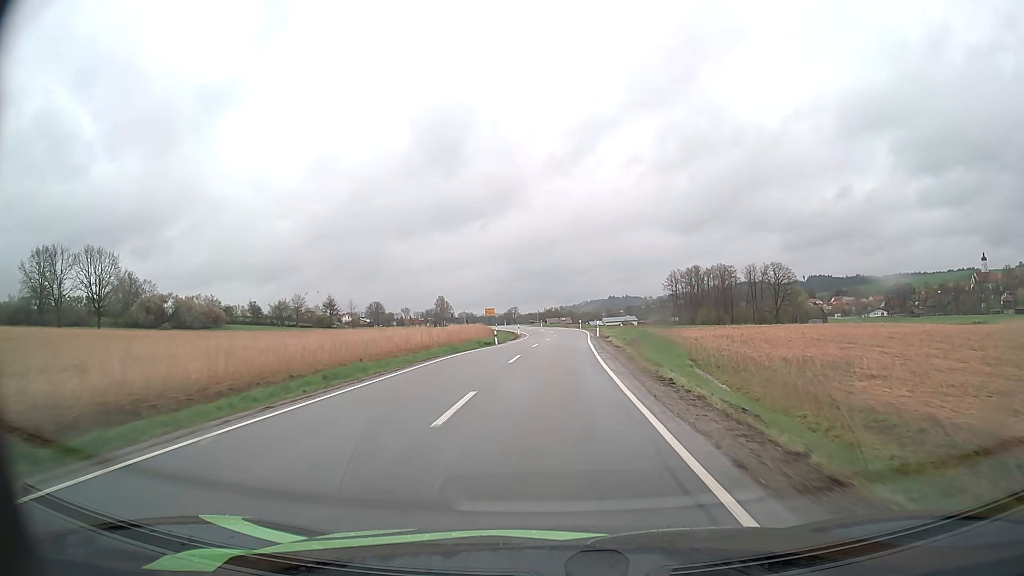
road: secondary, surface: asphalt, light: Day
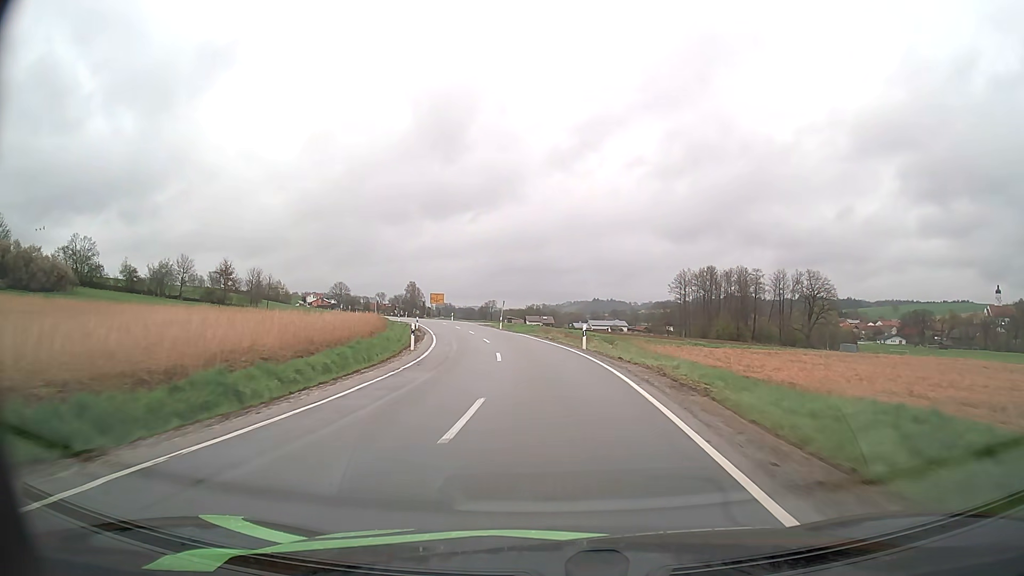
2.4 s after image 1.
(+1.2, +48.4) m; +1°
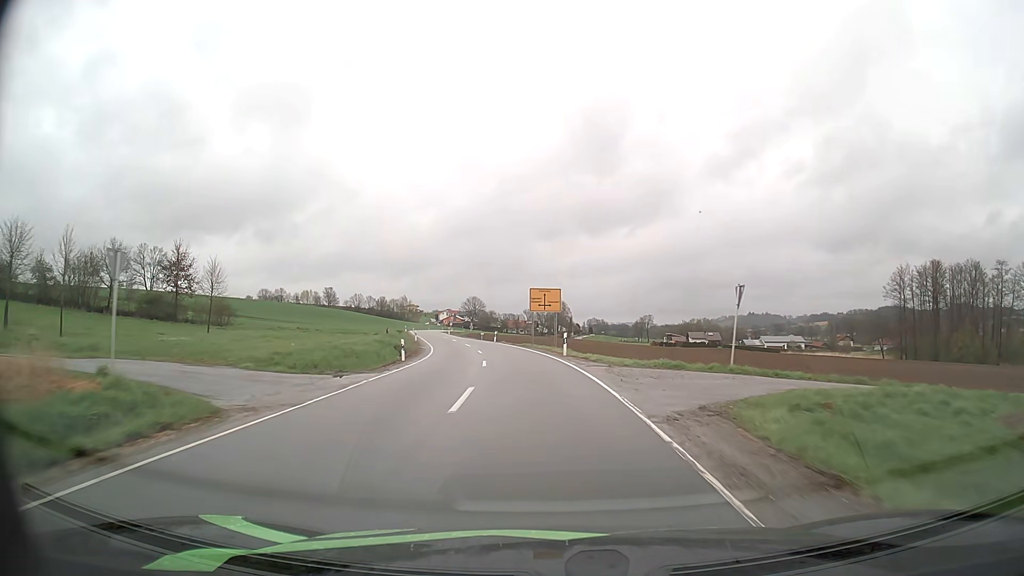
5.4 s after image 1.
(-6.0, +57.7) m; -13°
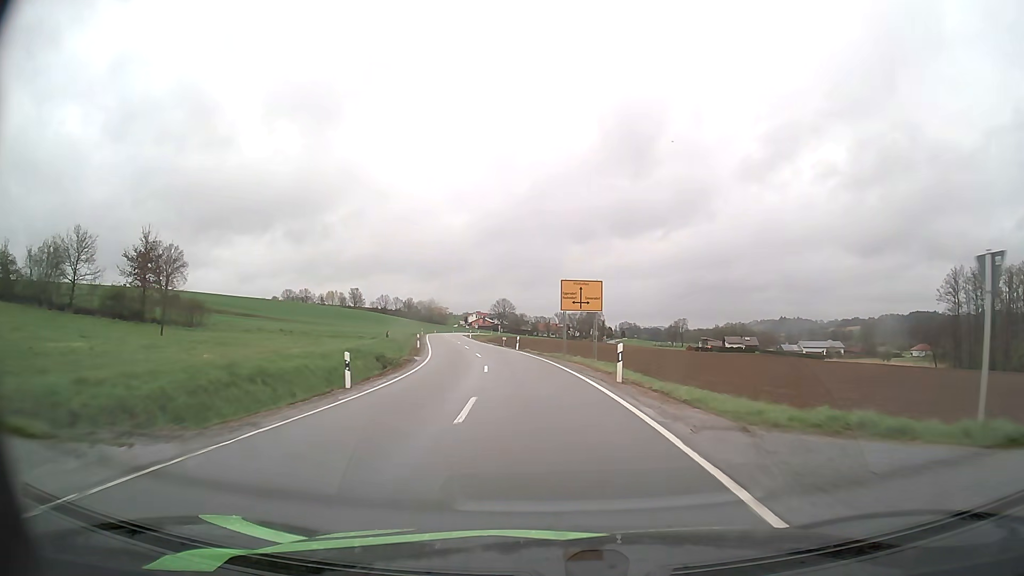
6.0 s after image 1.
(-0.3, +12.0) m; -3°
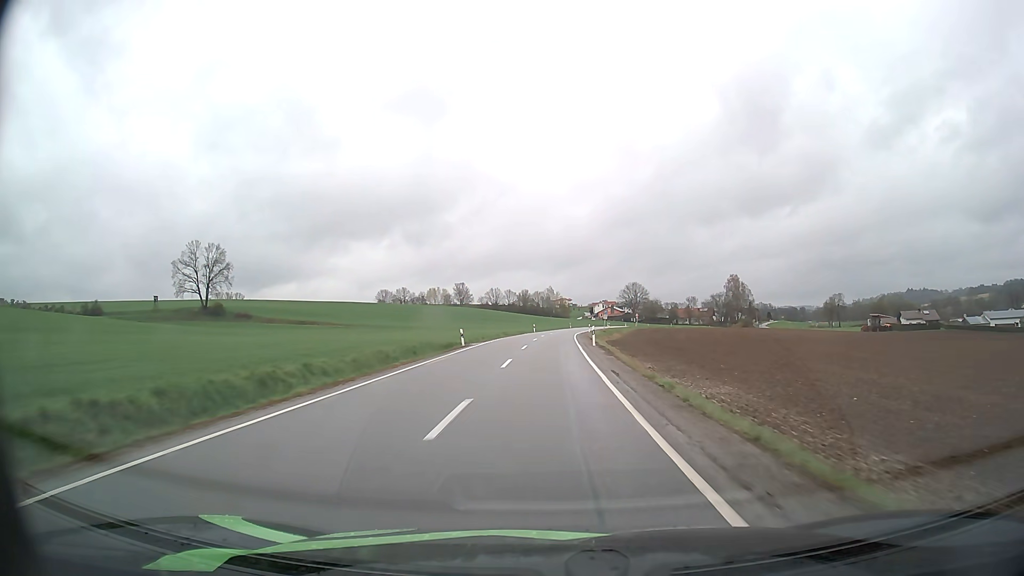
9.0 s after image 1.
(-6.8, +63.0) m; -11°
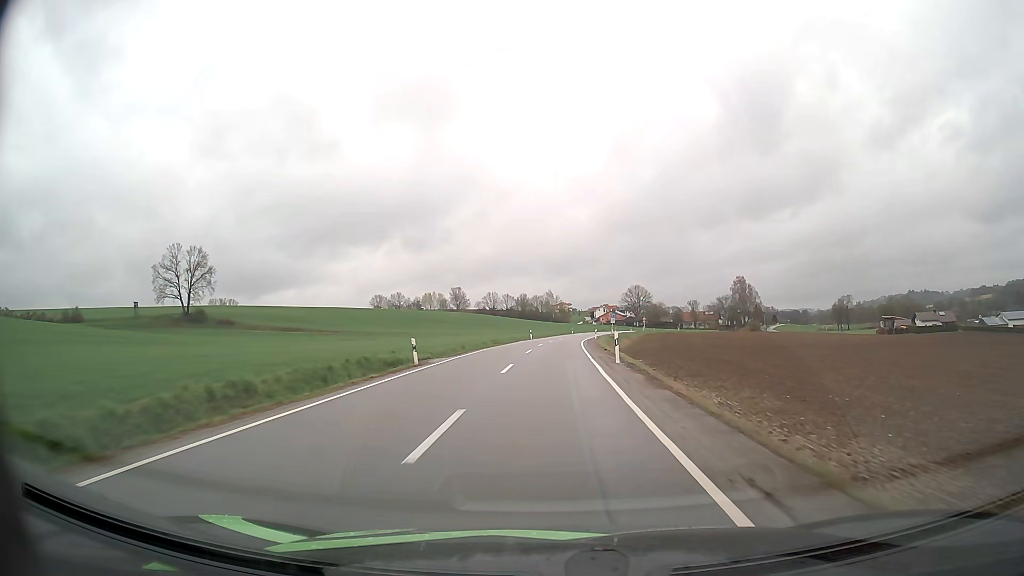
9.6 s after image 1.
(0.0, +13.2) m; 0°
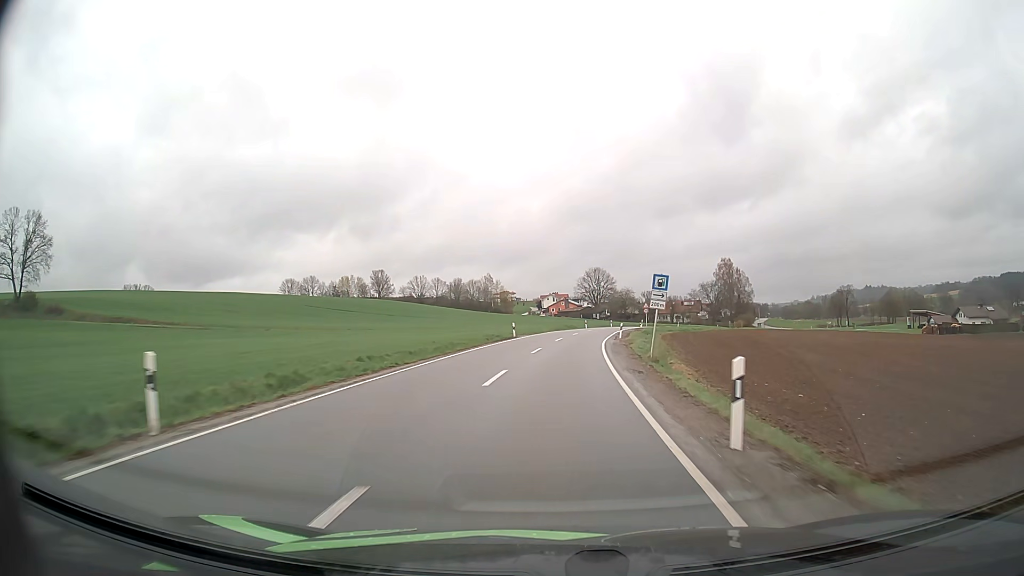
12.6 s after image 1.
(+2.2, +65.1) m; +5°
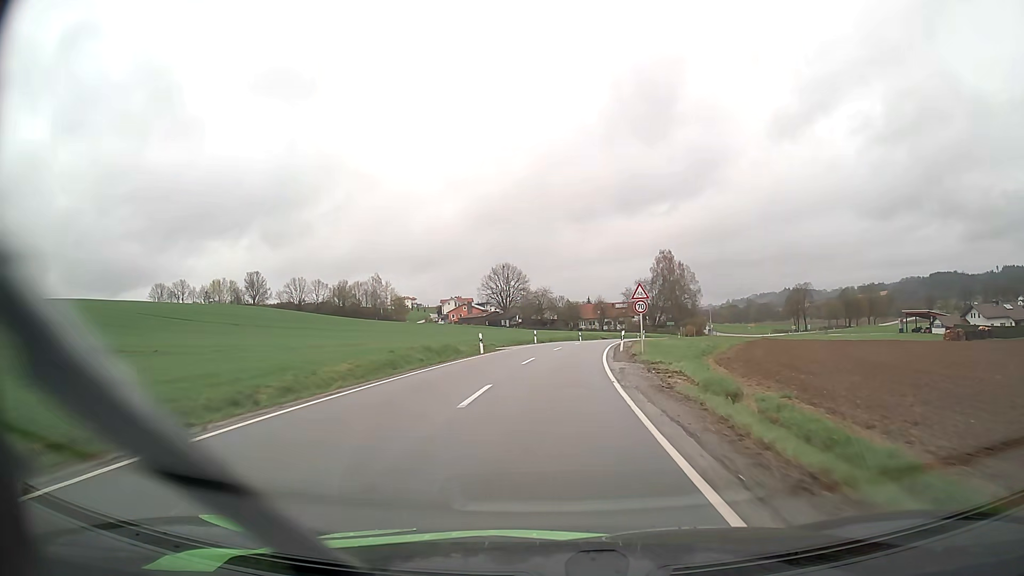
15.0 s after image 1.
(+3.3, +50.2) m; +8°
(0, +10) (+1, +20) (+1, +30) (+2, +40) (+4, +50) (+5, +60) (+7, +70) (+9, +79) (+12, +89) (+14, +99) m
